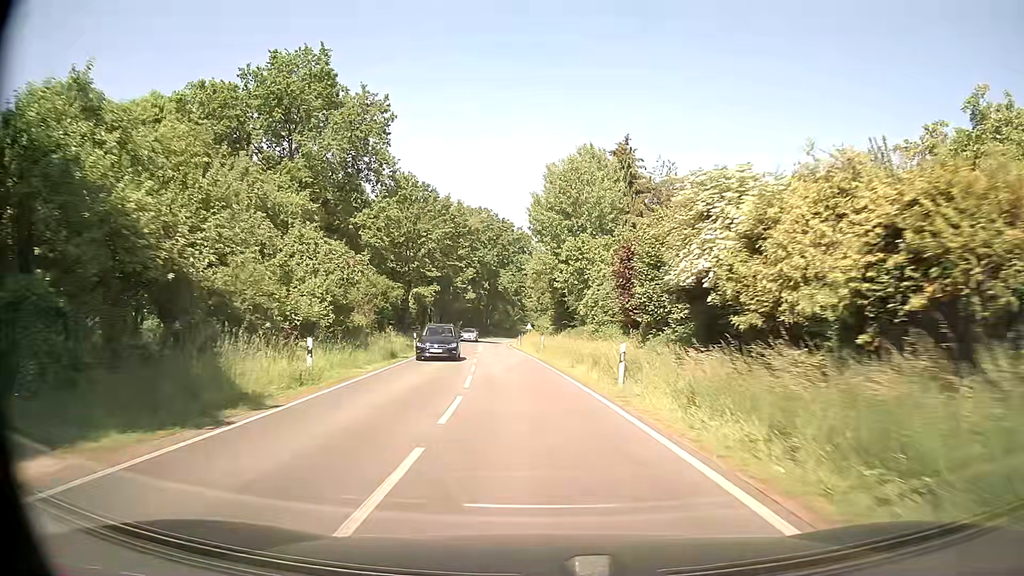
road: secondary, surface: asphalt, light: Day
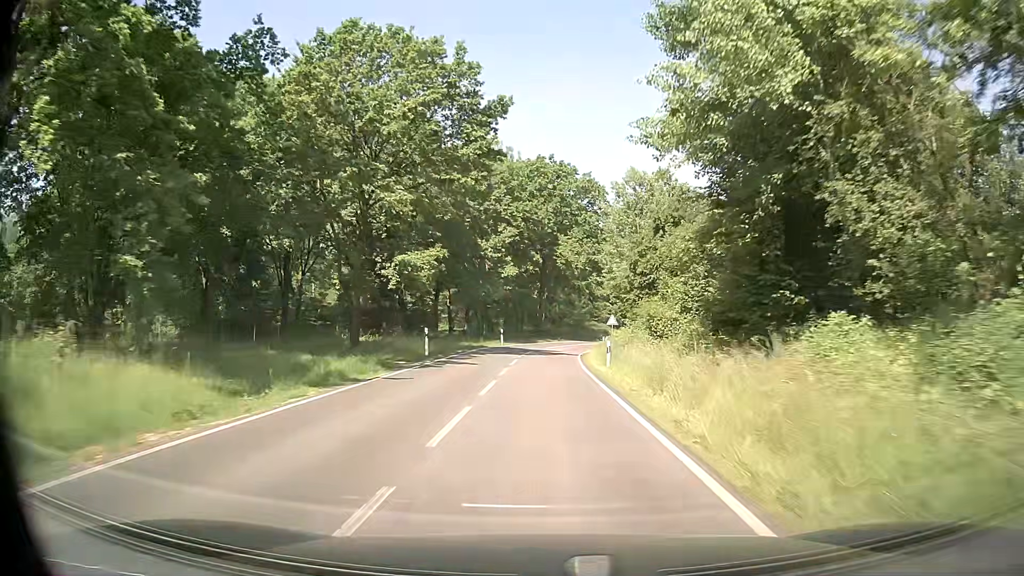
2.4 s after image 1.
(-2.1, +38.3) m; -5°
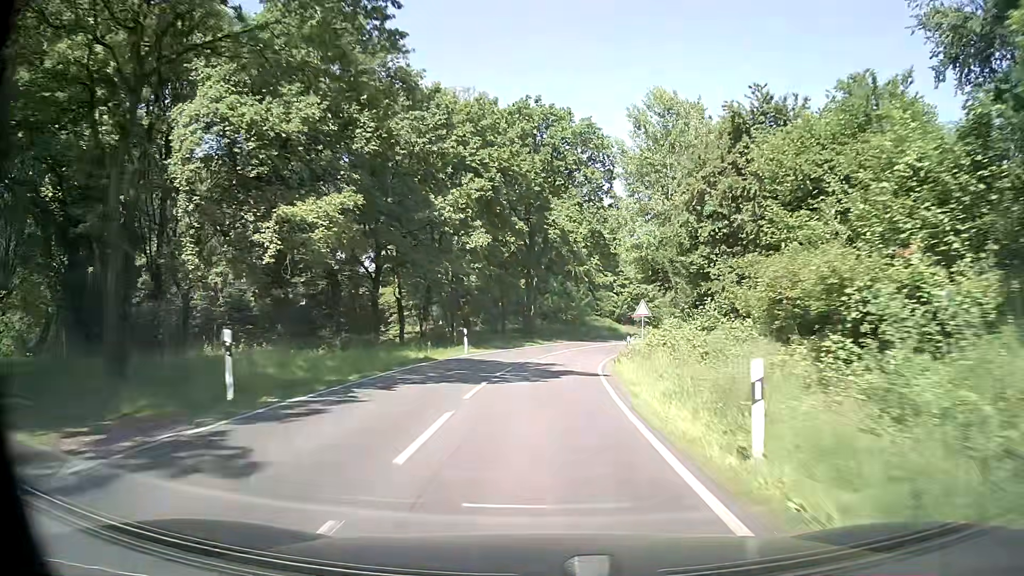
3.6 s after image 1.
(+0.2, +19.1) m; +1°
(0, +10) (+1, +20) (+2, +30) (+3, +40) (+5, +50) (+8, +59) (+12, +68) (+16, +78) (+20, +87) (+24, +96) m
